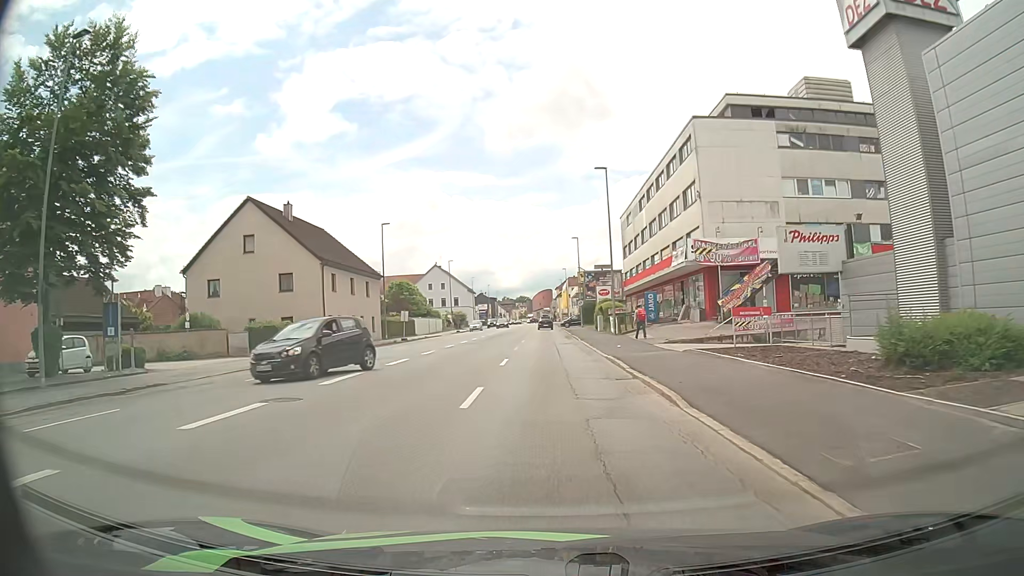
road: tertiary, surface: asphalt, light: Day
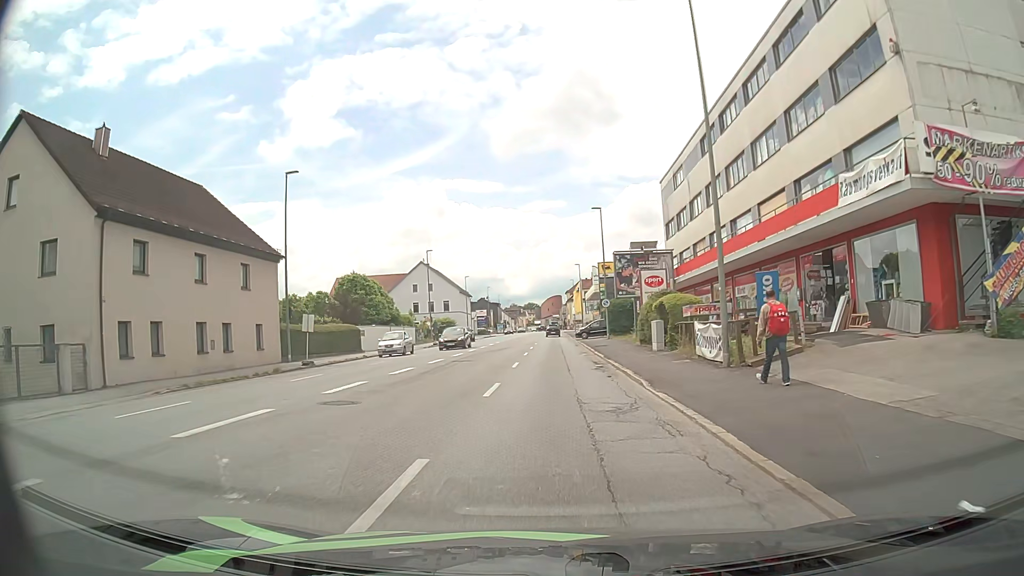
(-0.2, +24.3) m; -1°
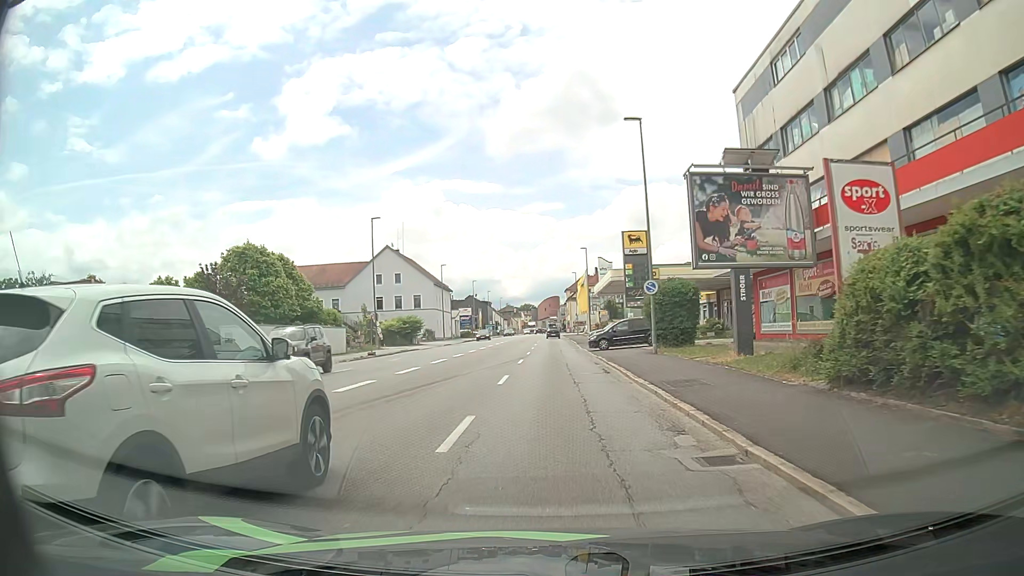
(0.0, +23.7) m; +1°
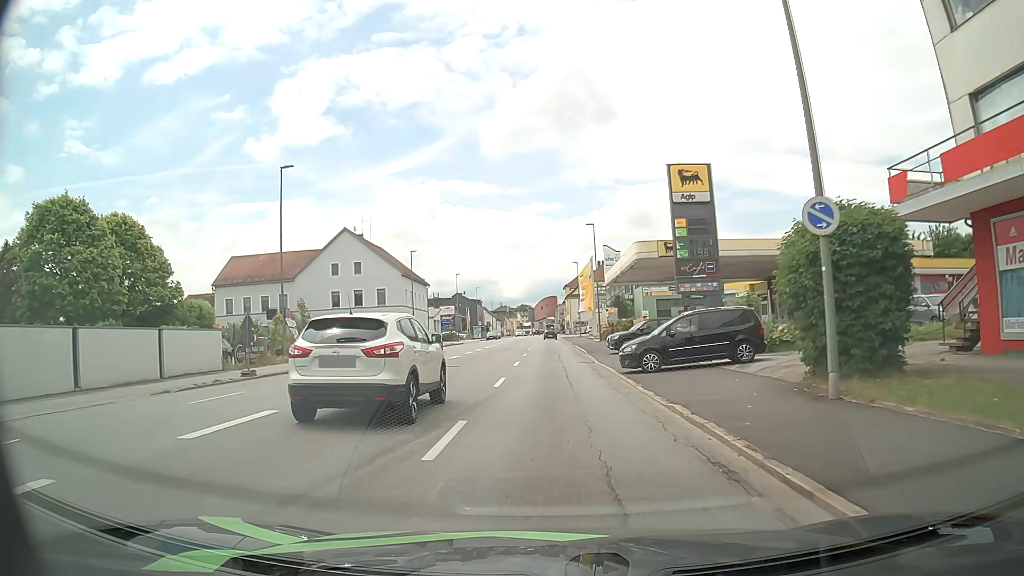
(0.0, +18.5) m; 0°
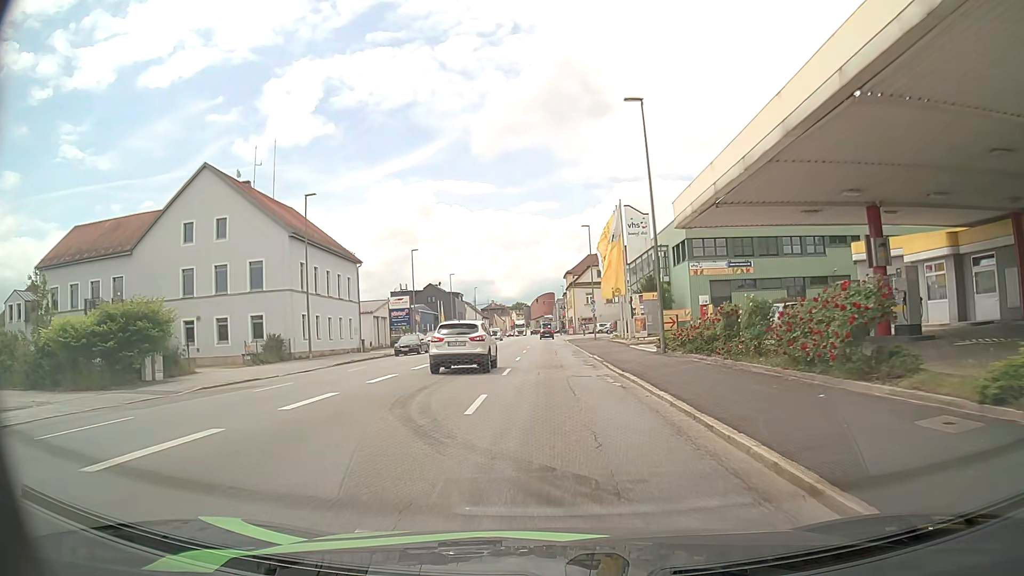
(-0.2, +32.6) m; 0°
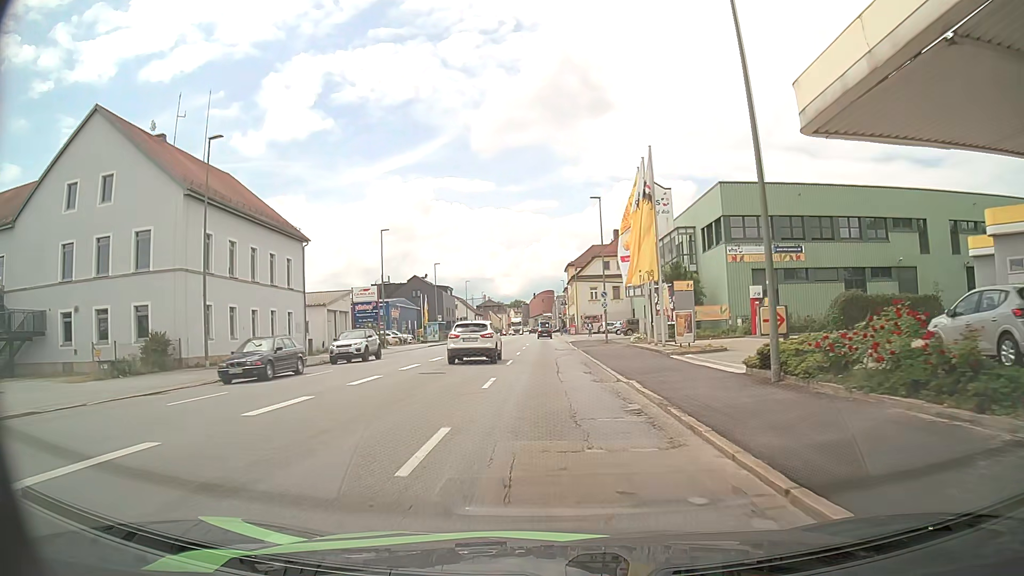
(+0.1, +13.3) m; +1°
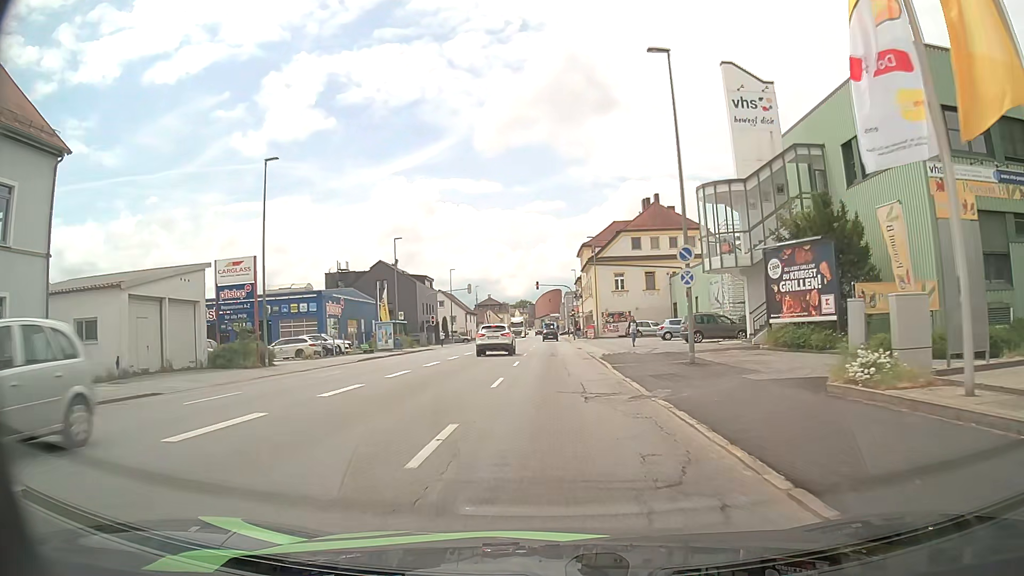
(-0.2, +26.8) m; -1°
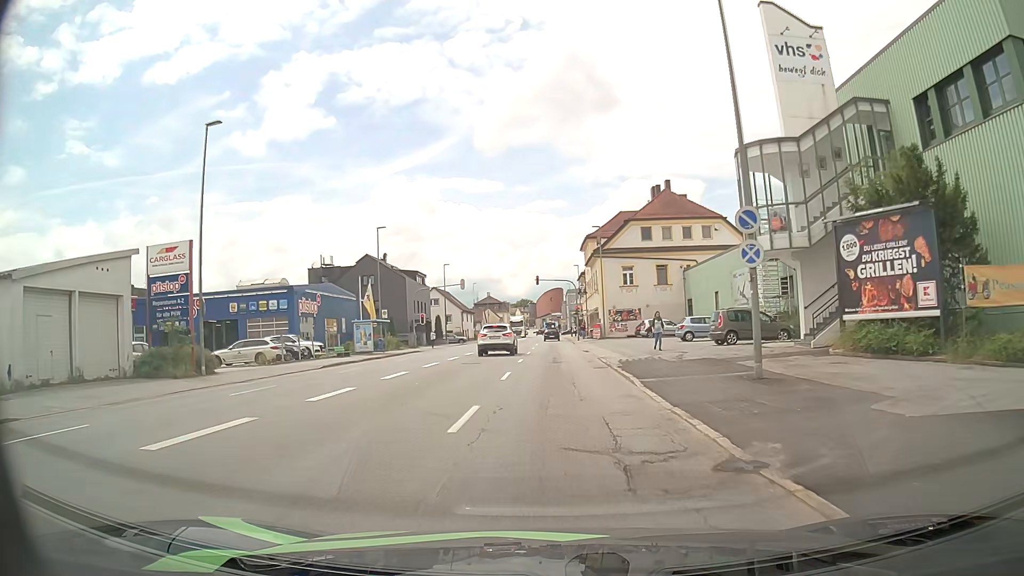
(0.0, +6.7) m; 0°
(0, +10) (0, +20) (0, +30) (0, +40) (+1, +50) (+1, +60) (+1, +70) (+1, +80) (+1, +90) (+1, +100) m
